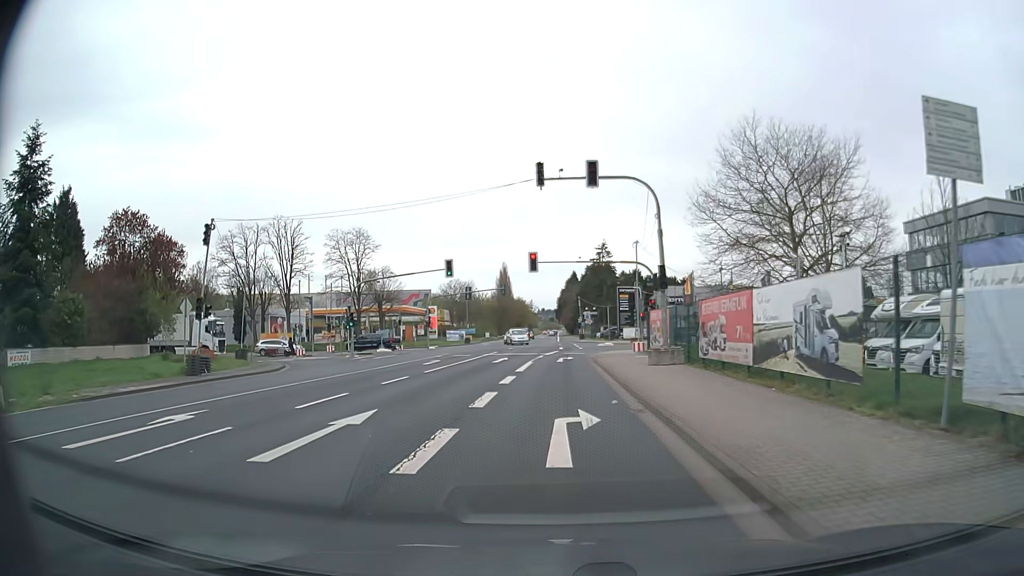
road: secondary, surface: asphalt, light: Day
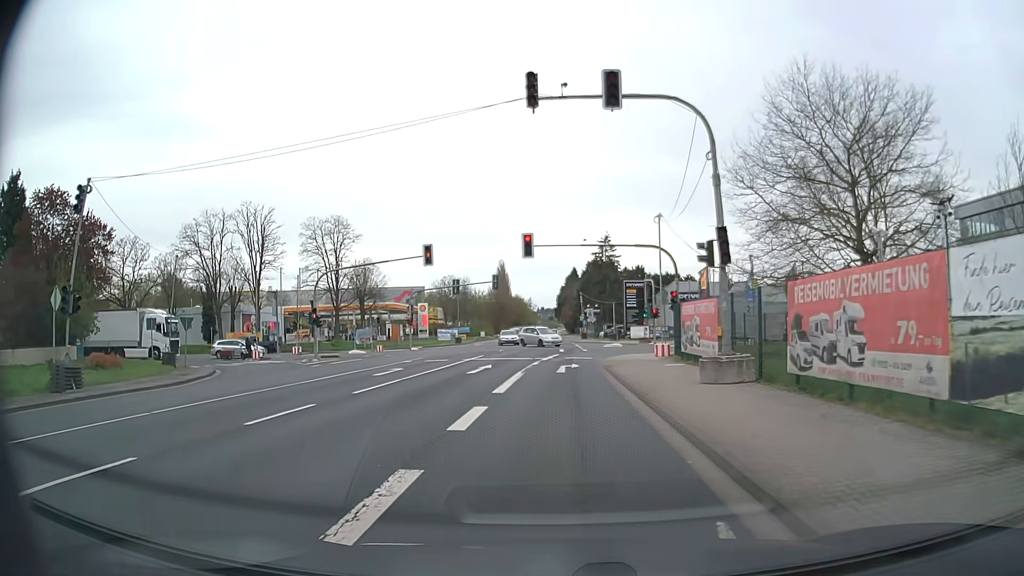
(0.0, +8.3) m; +1°
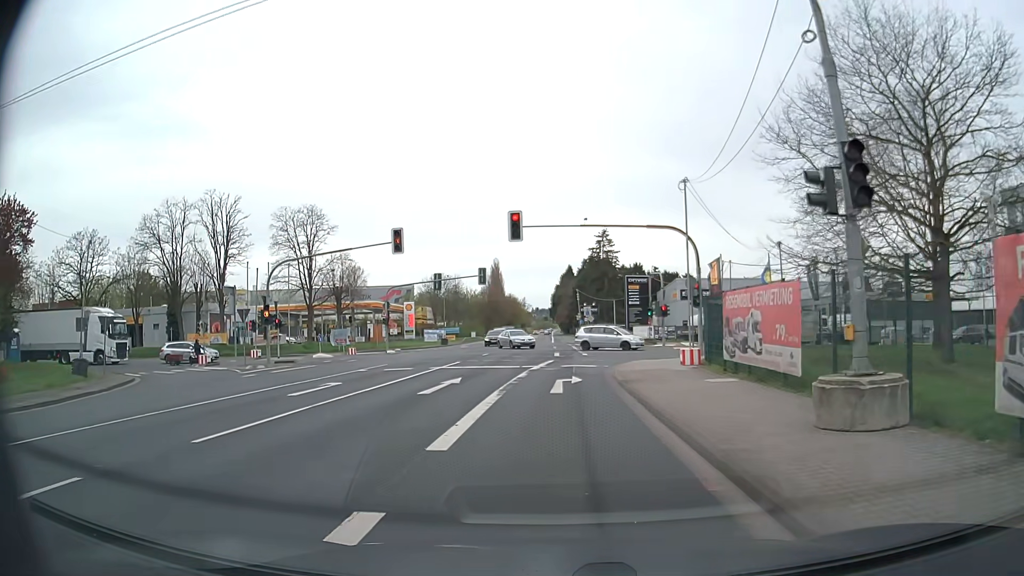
(0.0, +7.0) m; 0°
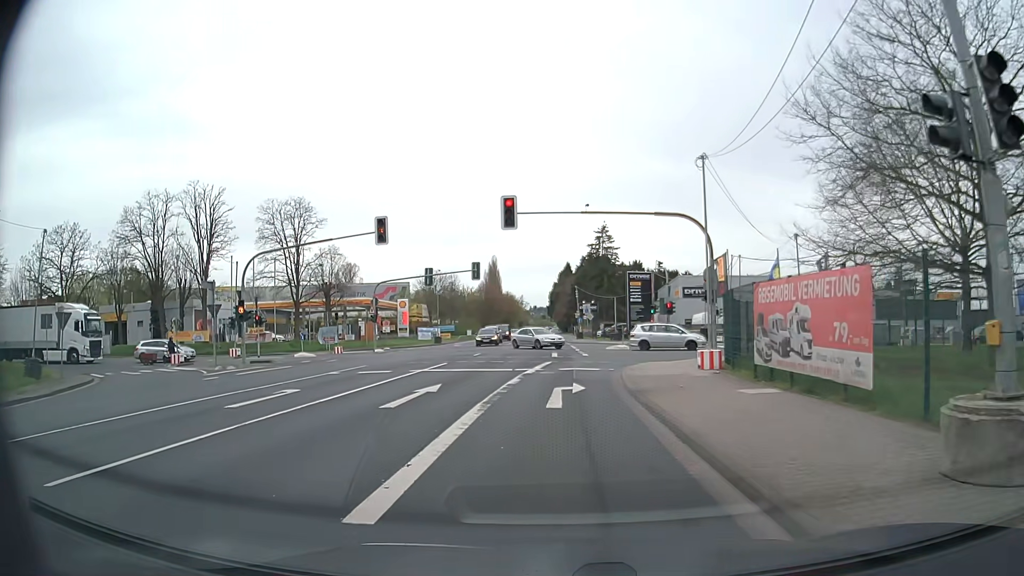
(0.0, +3.0) m; +1°
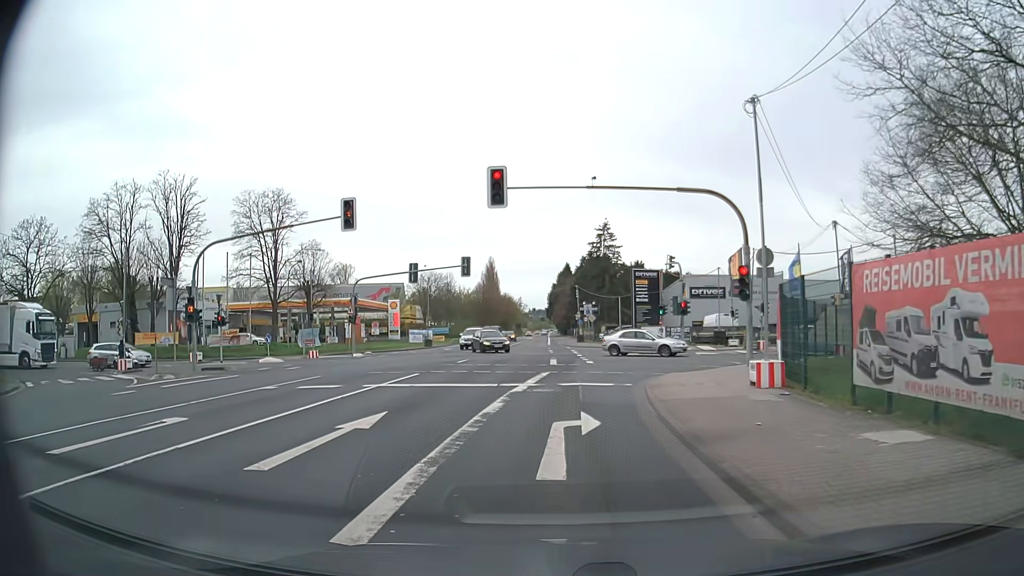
(0.0, +5.3) m; 0°
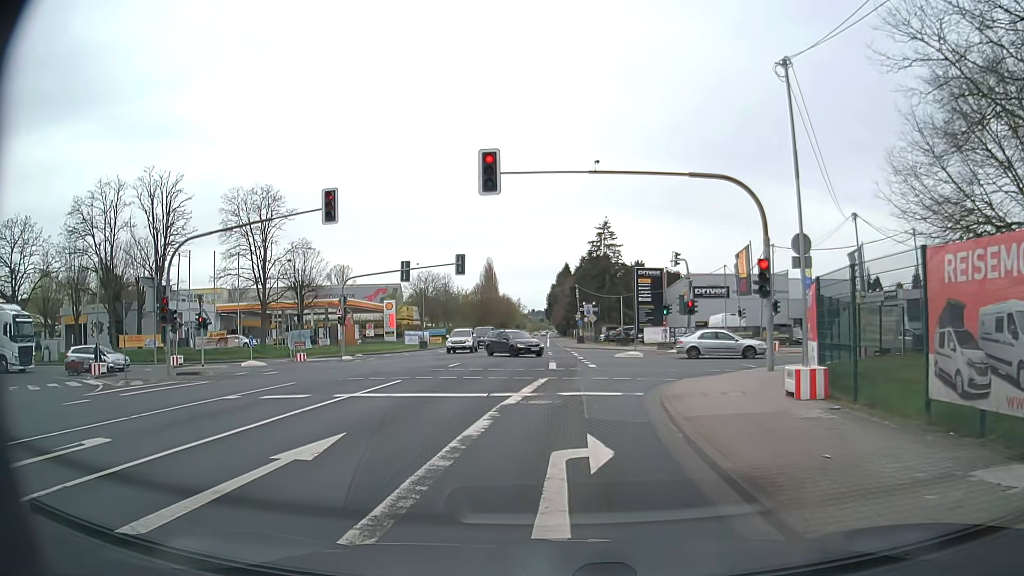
(0.0, +2.3) m; 0°
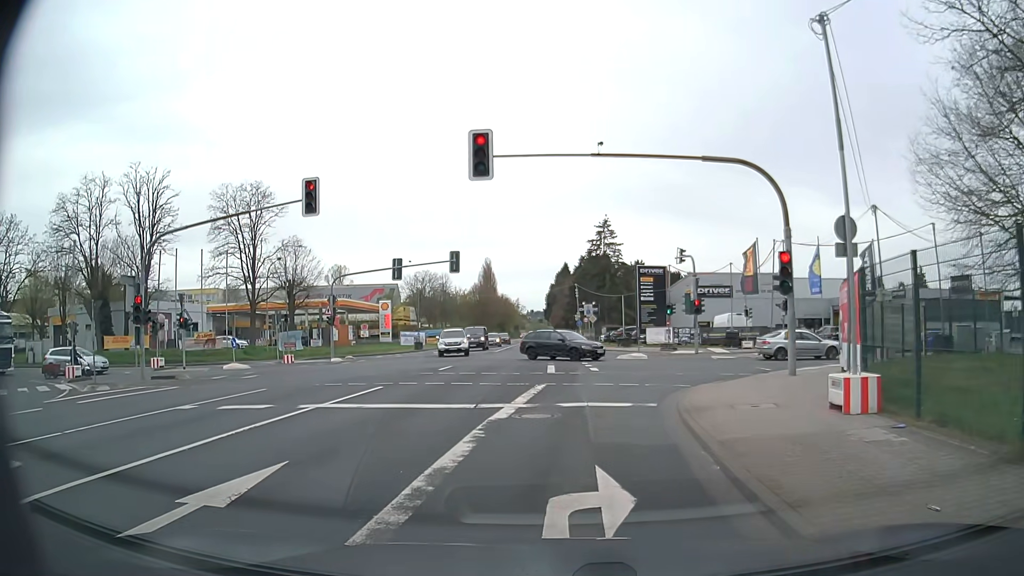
(0.0, +2.0) m; 0°
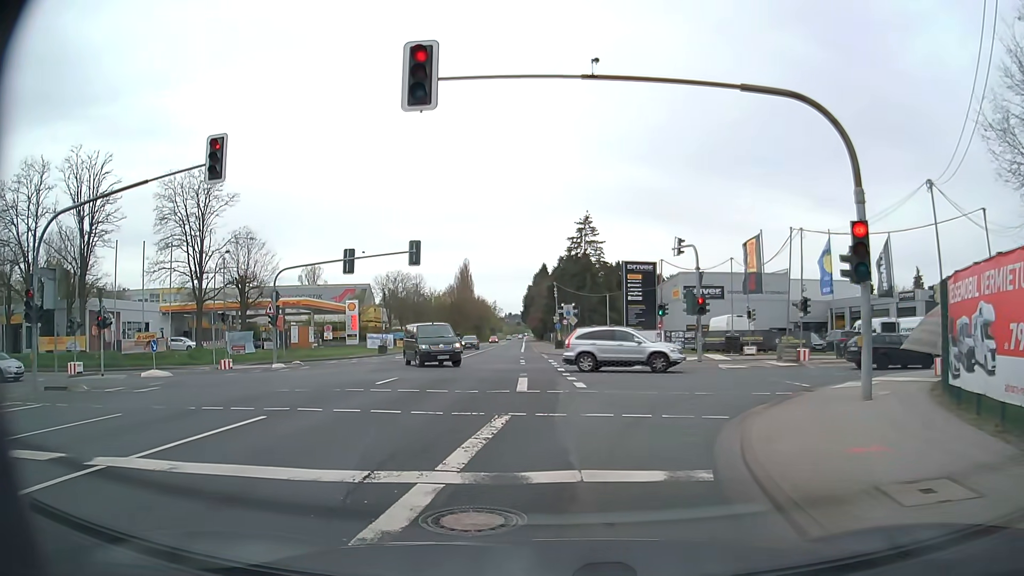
(+0.1, +5.8) m; +4°
(0, +10) (+3, +19) (+10, +27) (+19, +30) (+29, +32) (+39, +32) (+49, +33) (+59, +33) (+69, +34) (+79, +34) m
